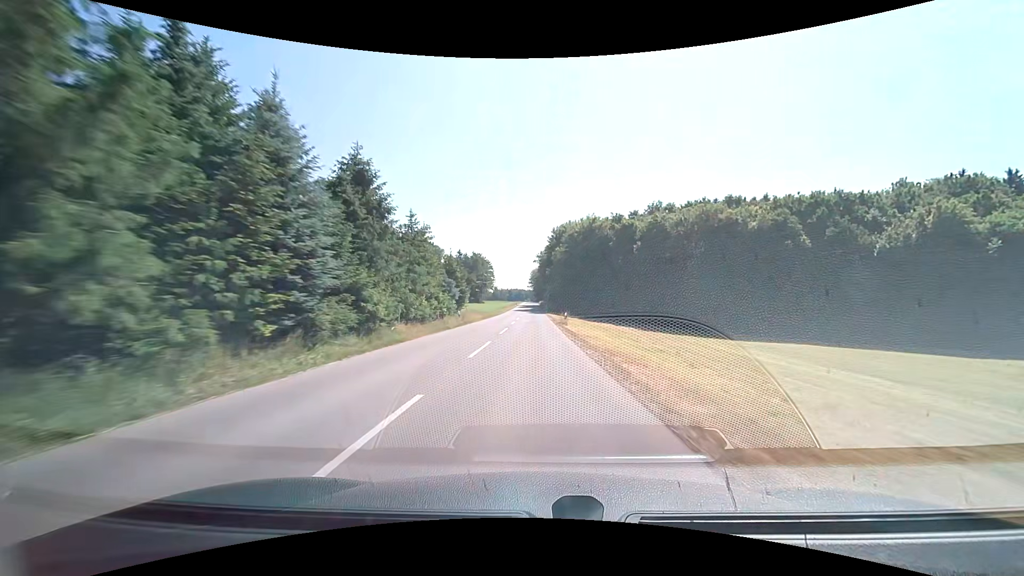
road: tertiary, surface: asphalt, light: Day
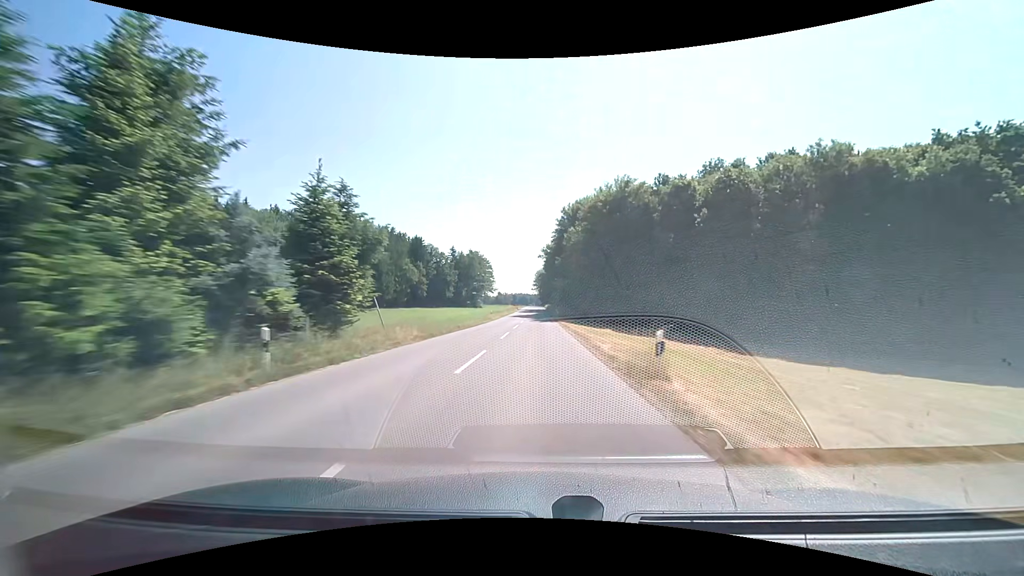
(-0.1, +27.4) m; -1°
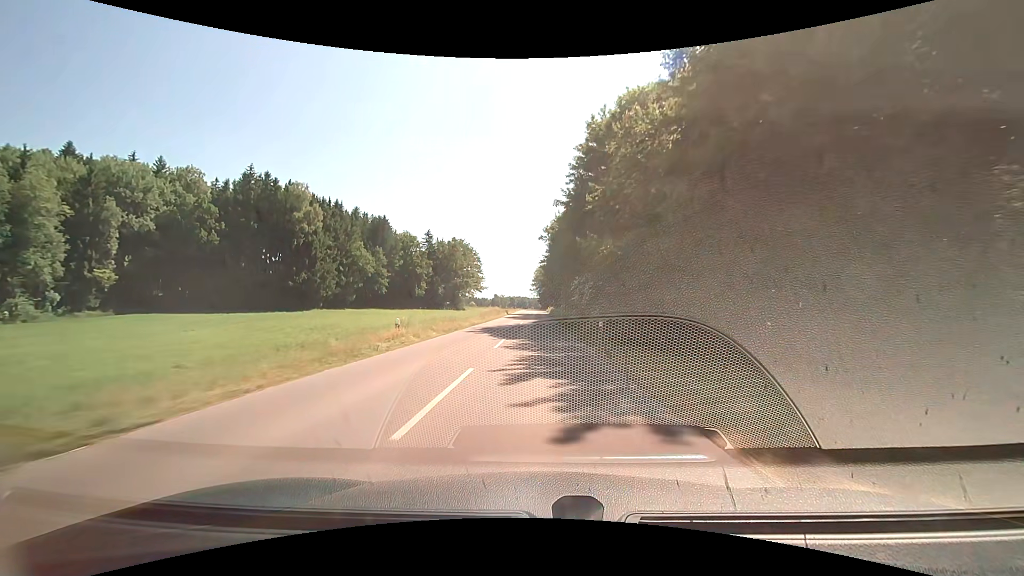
(-0.1, +40.8) m; 0°
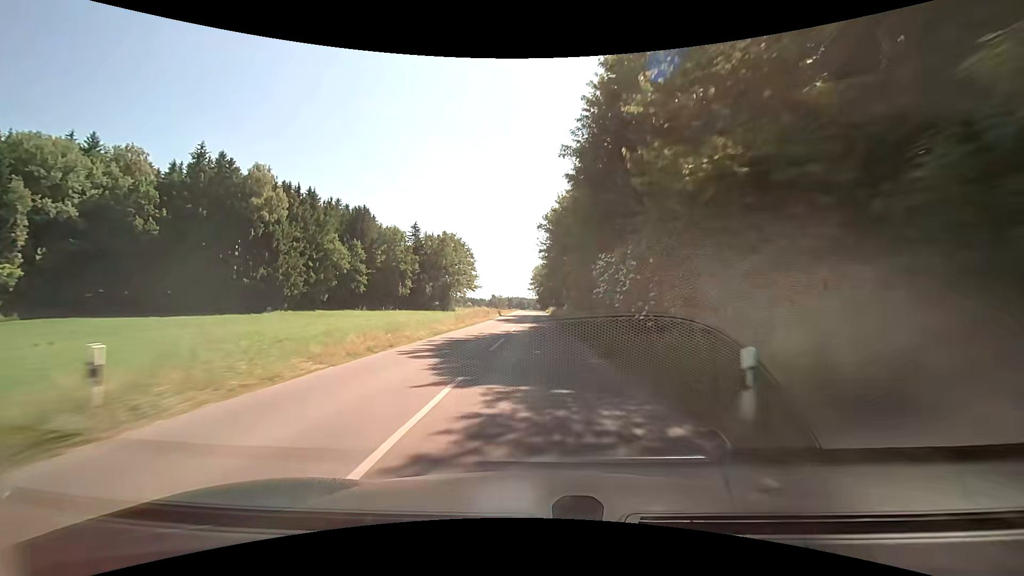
(+0.1, +13.5) m; +1°
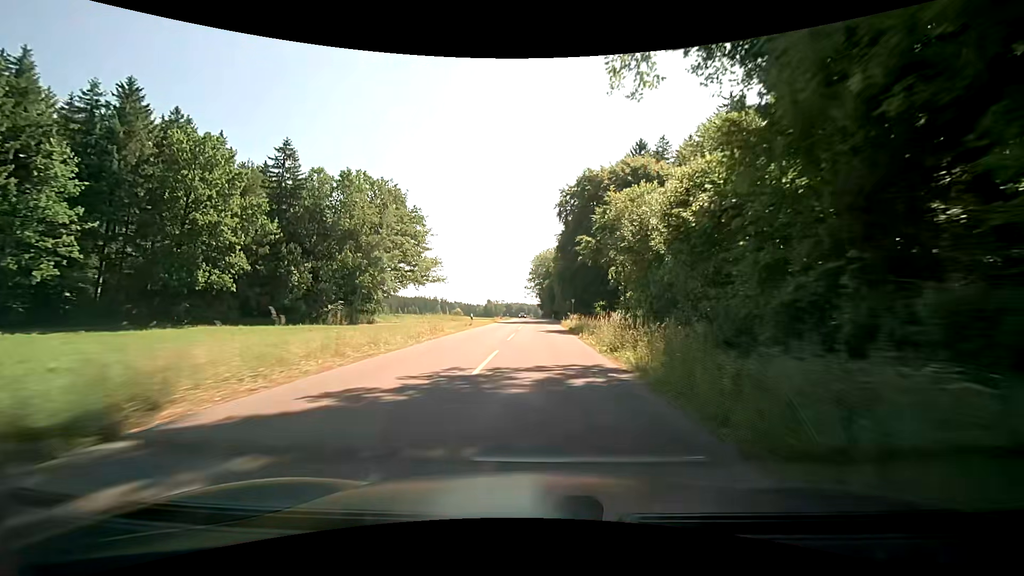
(-0.3, +65.6) m; 0°
(0, +10) (0, +20) (0, +30) (0, +40) (0, +50) (0, +60) (0, +70) (0, +80) (0, +90) (0, +100) m
